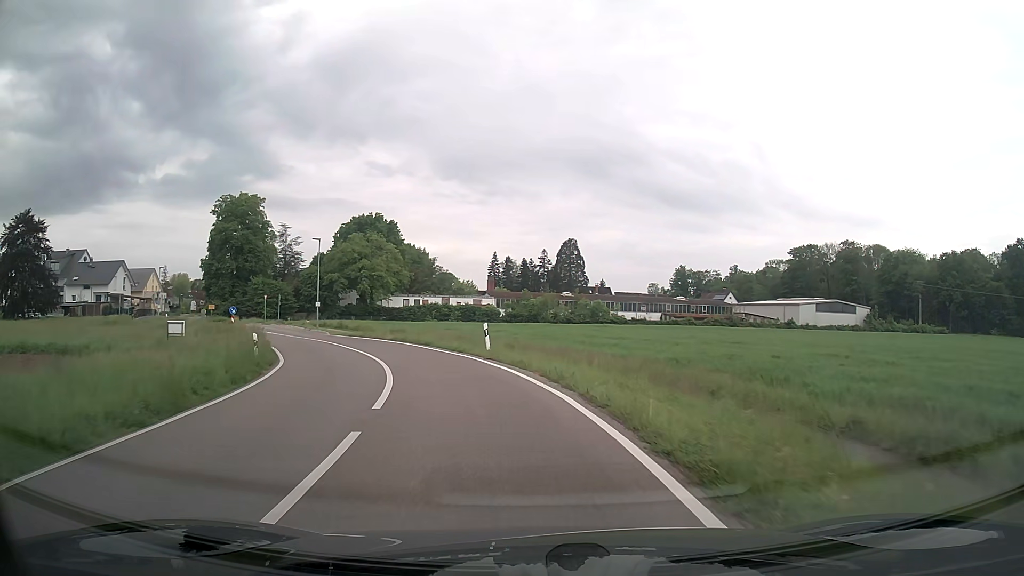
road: tertiary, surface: asphalt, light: Day
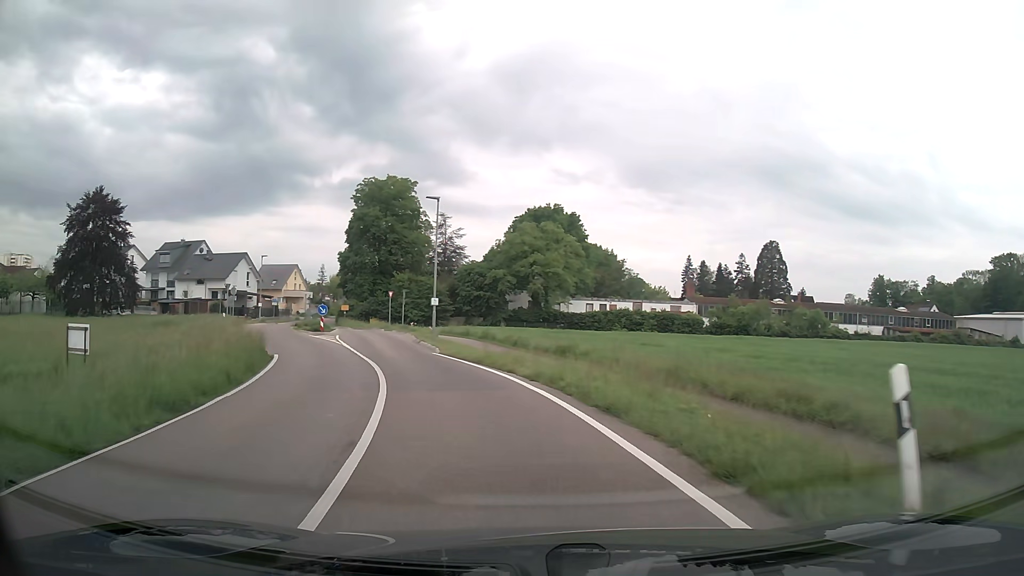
(-2.5, +18.8) m; -16°
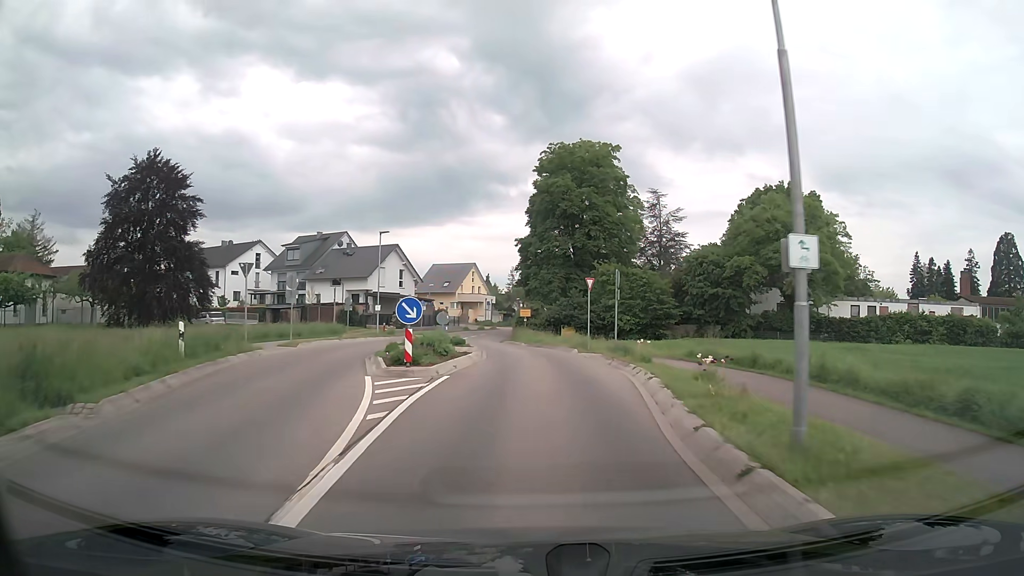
(-4.5, +23.9) m; -17°
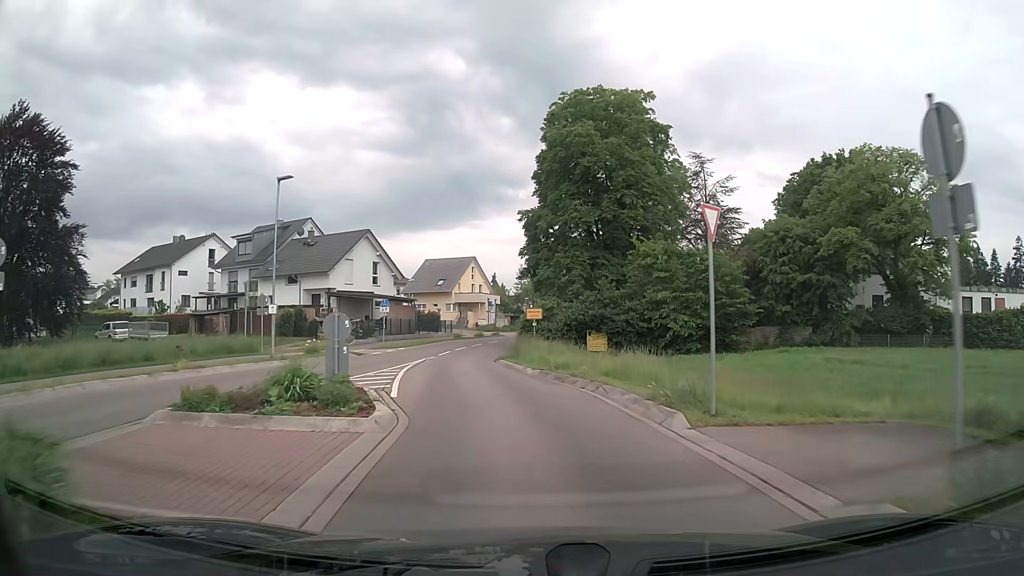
(0.0, +18.2) m; -1°
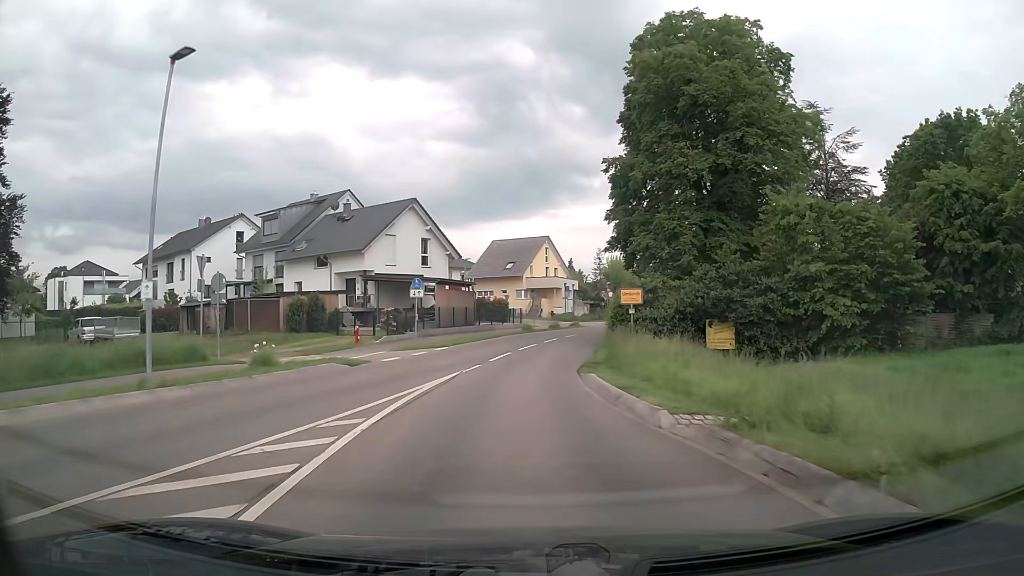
(-0.7, +12.1) m; -7°
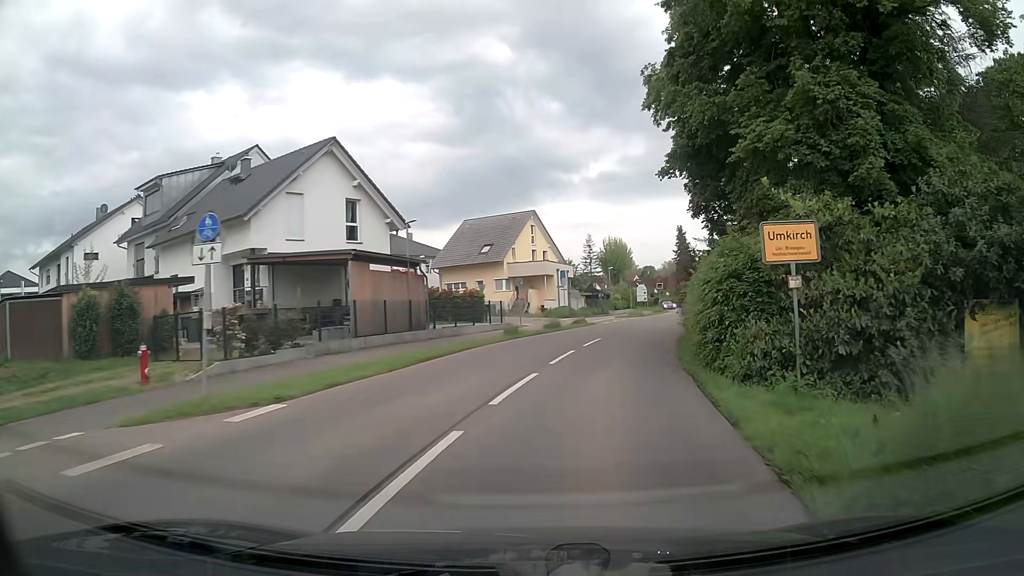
(-0.2, +18.4) m; +1°
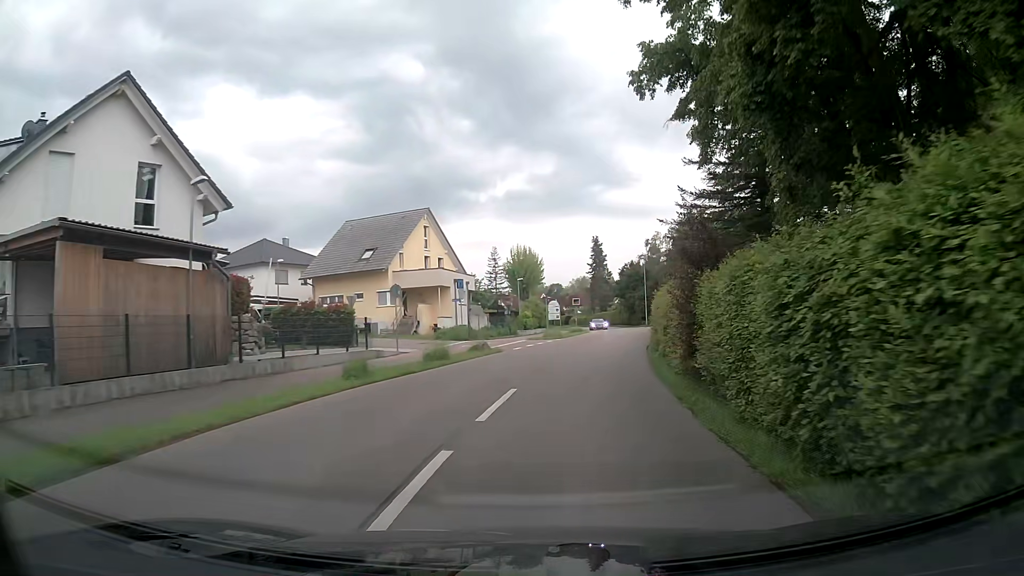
(+0.8, +12.3) m; +8°
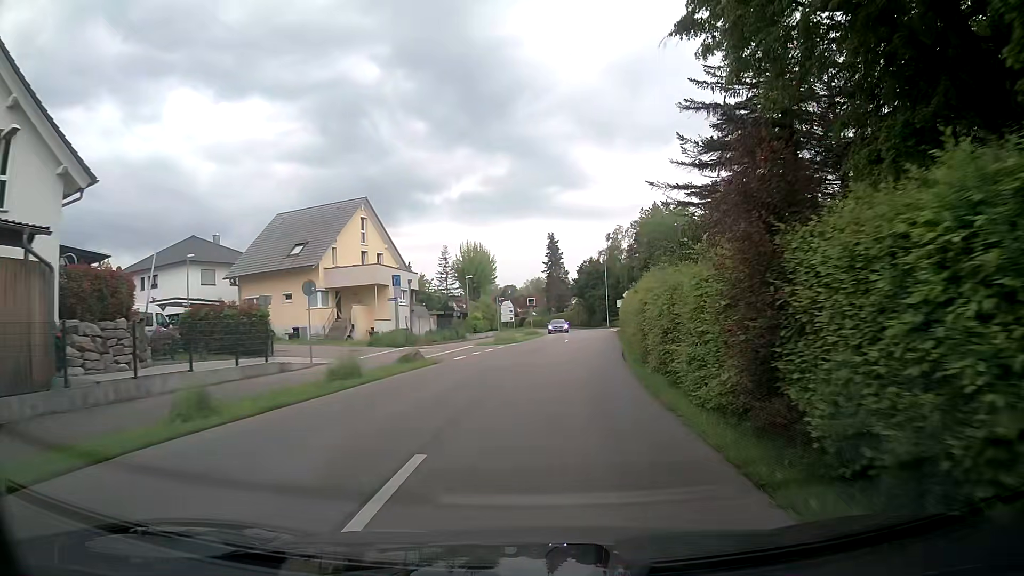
(+0.2, +6.1) m; +4°
(0, +10) (+1, +20) (+2, +30) (+4, +40) (+5, +50) (+5, +60) (+5, +70) (+5, +80) (+4, +90) (+2, +100) m
